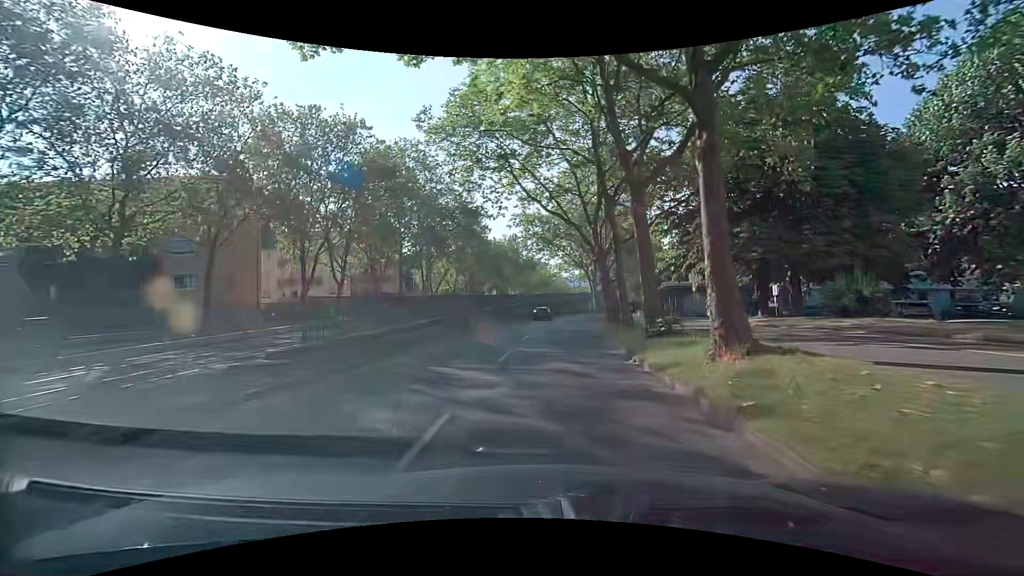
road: tertiary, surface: asphalt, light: Day
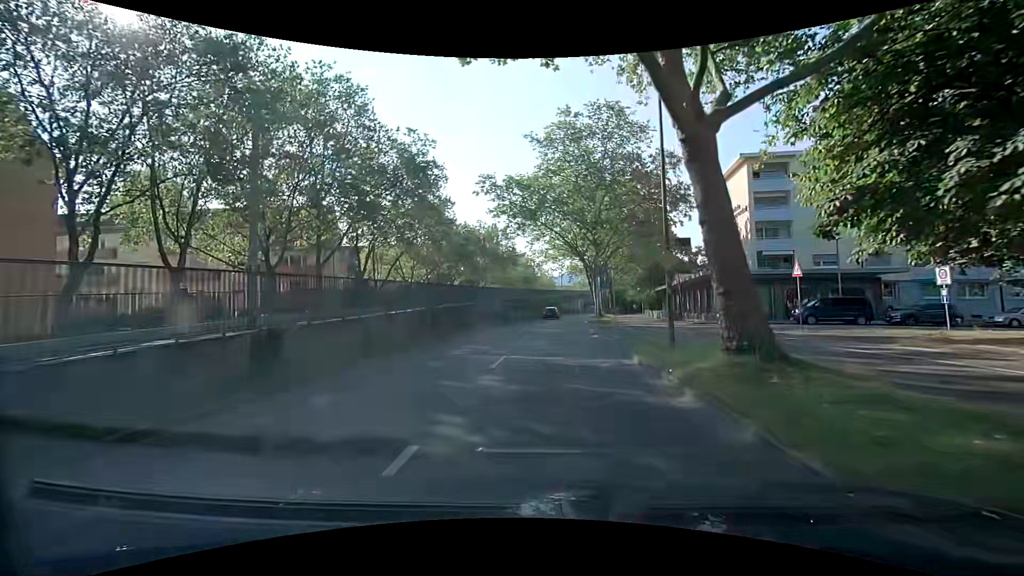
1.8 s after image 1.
(0.0, +19.1) m; +1°
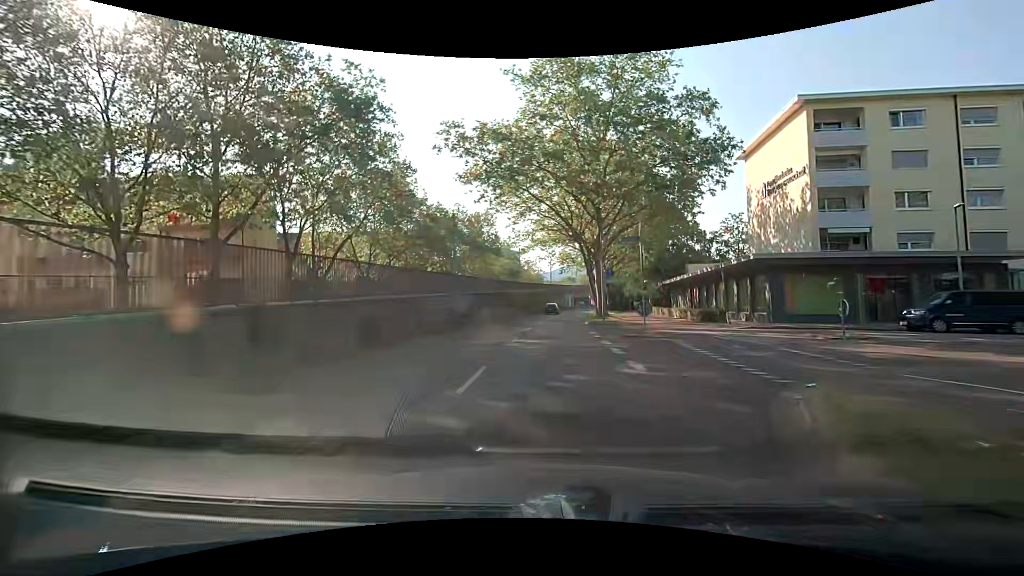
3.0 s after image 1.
(+0.1, +12.3) m; 0°
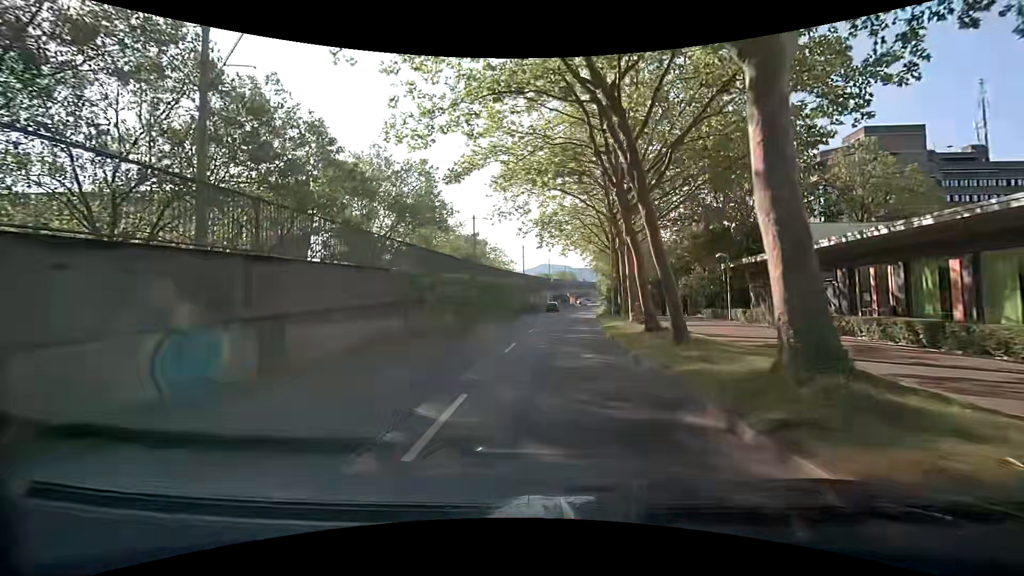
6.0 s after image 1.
(+0.9, +30.1) m; +3°
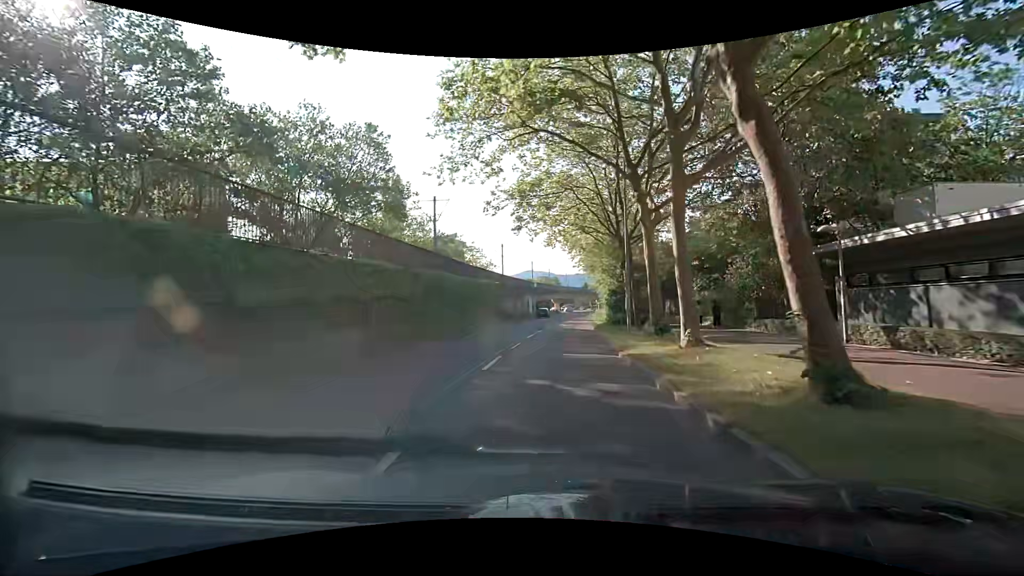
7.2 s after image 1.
(+0.3, +11.8) m; +3°
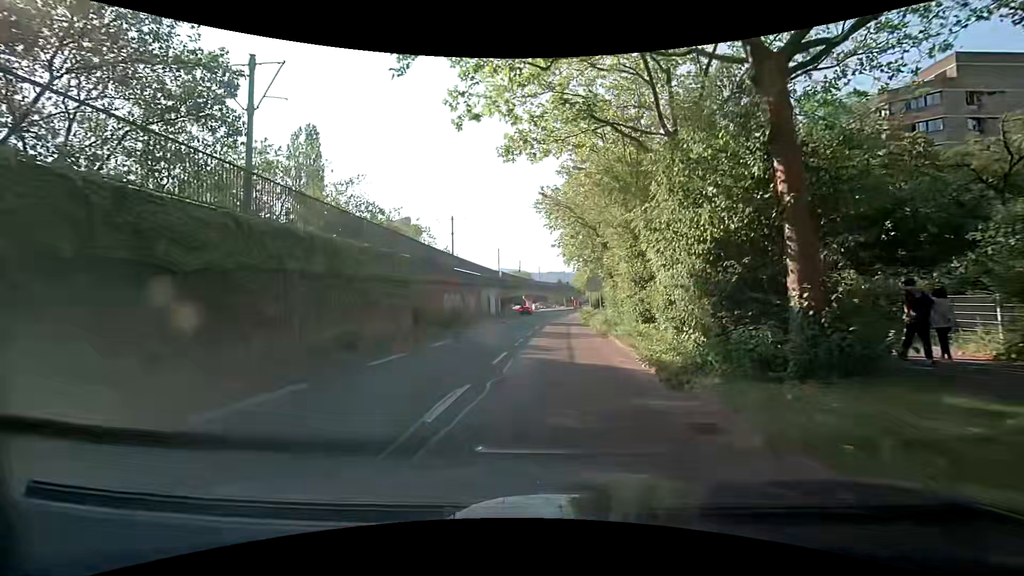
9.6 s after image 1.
(+0.5, +22.8) m; +3°
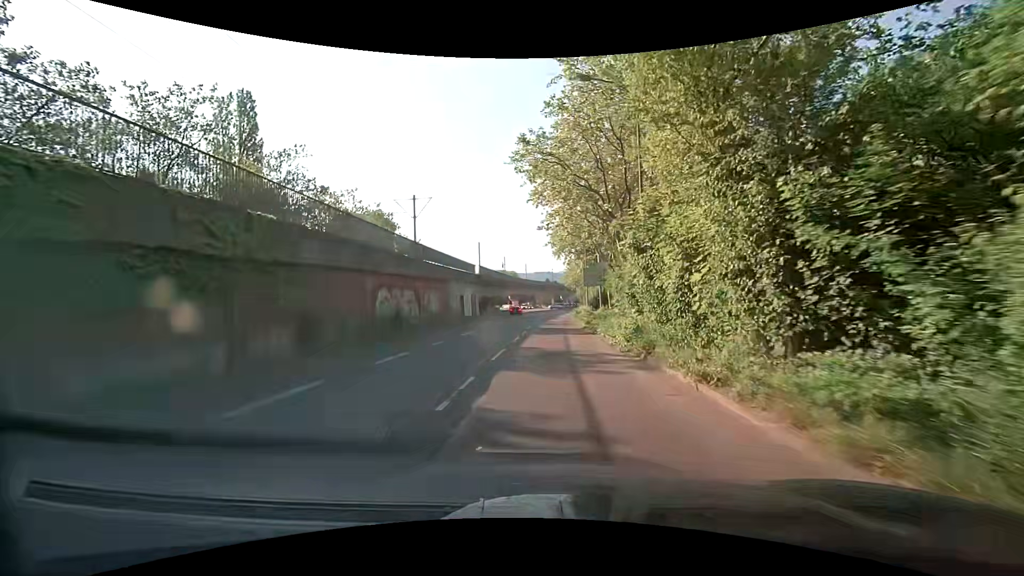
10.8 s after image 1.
(+0.1, +11.4) m; +2°
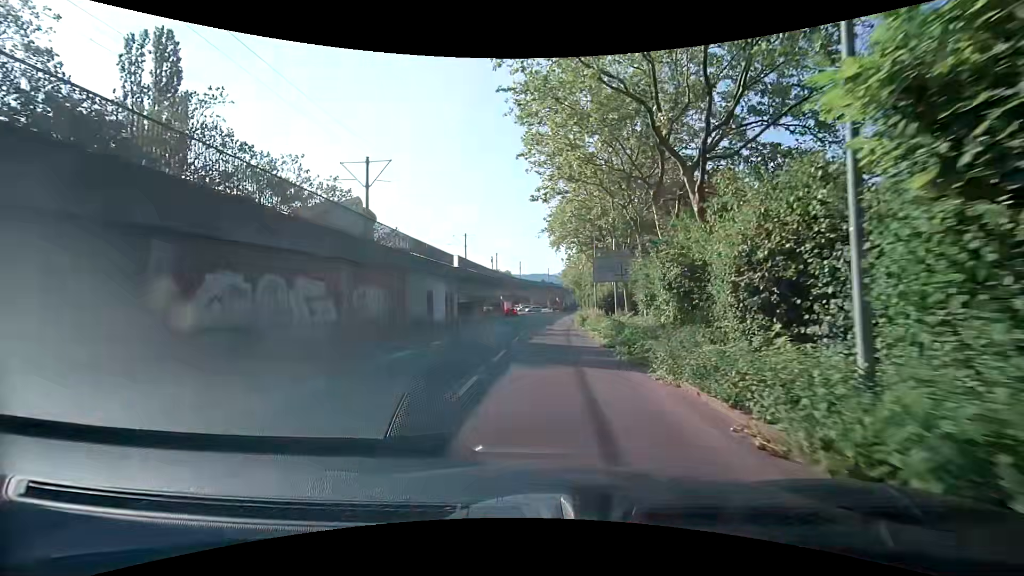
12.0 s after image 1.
(-0.1, +11.8) m; -1°
(0, +10) (+1, +20) (+1, +30) (+1, +40) (+2, +50) (+2, +60) (+2, +70) (+2, +80) (+3, +90) (+3, +100) m
